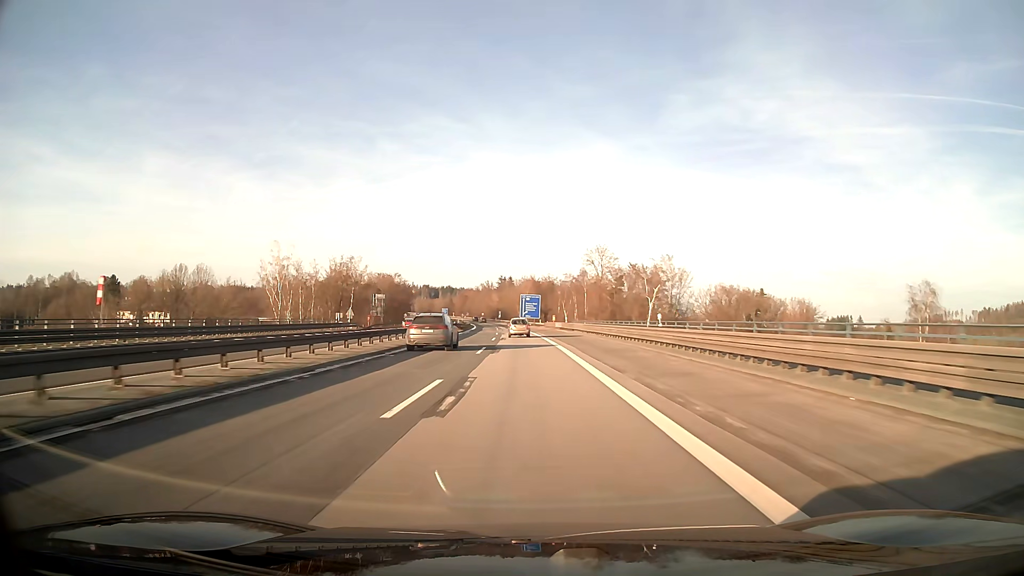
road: motorway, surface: asphalt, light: Day
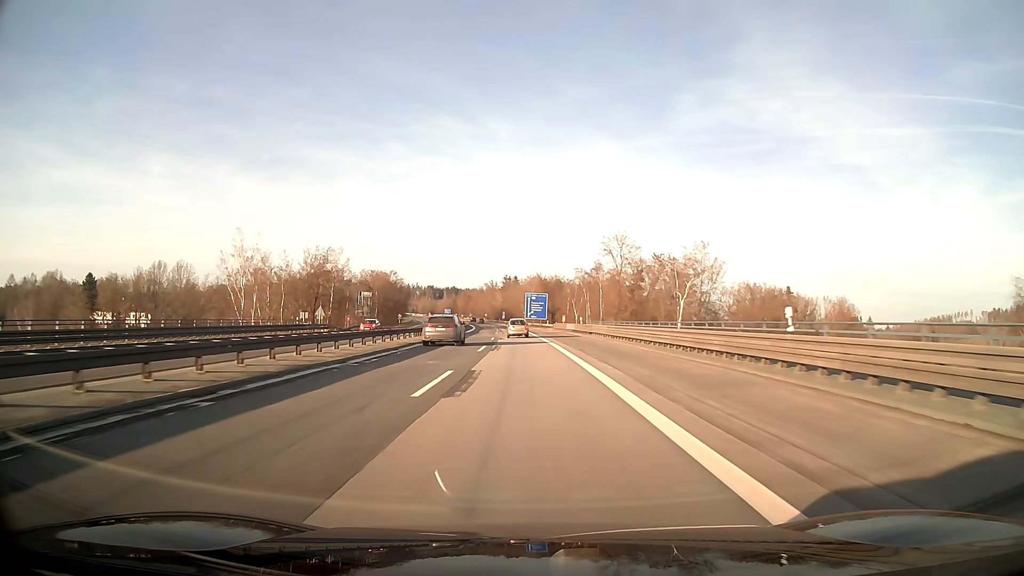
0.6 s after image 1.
(-0.1, +15.8) m; -1°
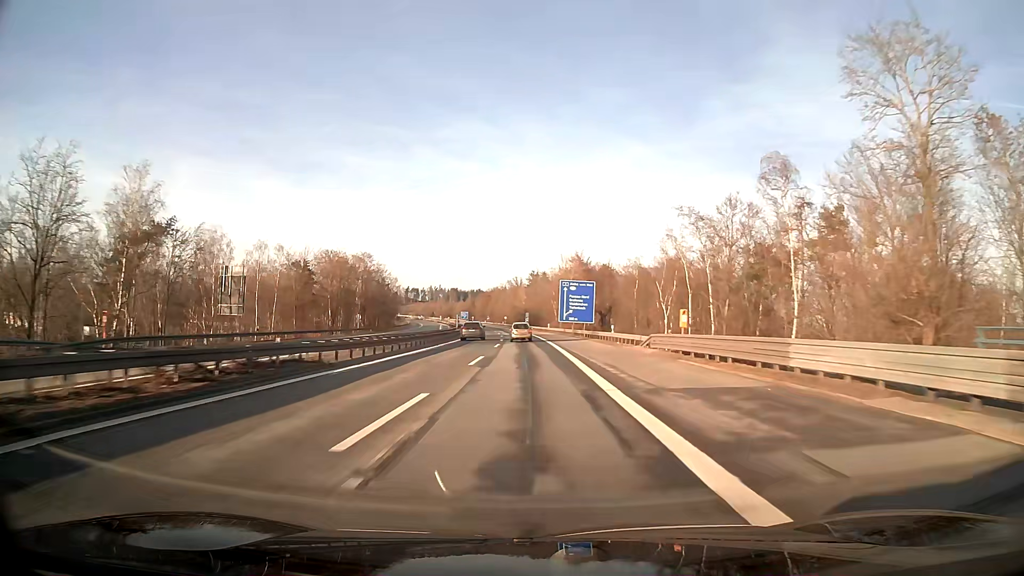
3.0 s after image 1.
(-1.4, +63.1) m; -2°
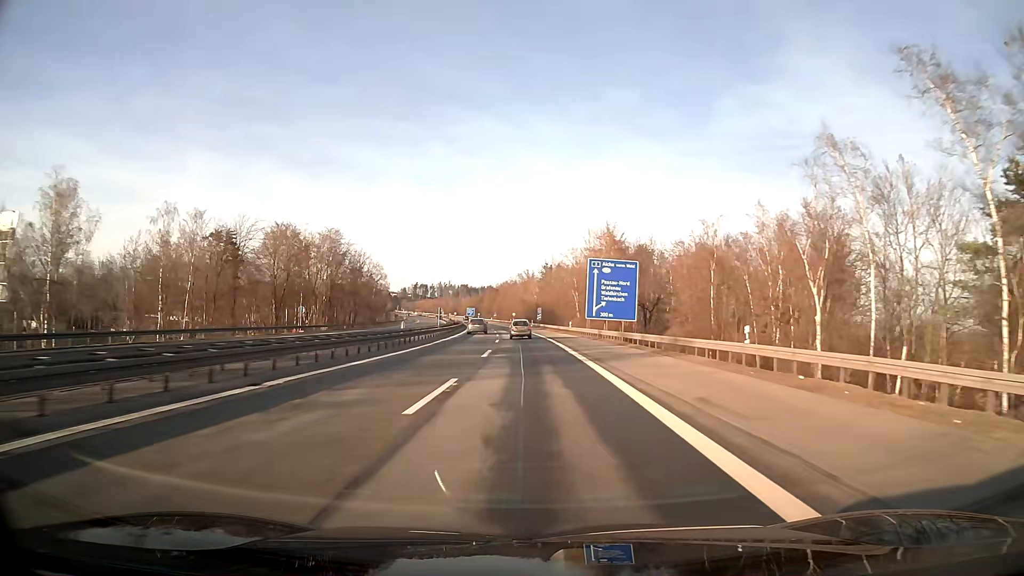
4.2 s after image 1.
(-0.3, +31.6) m; -1°
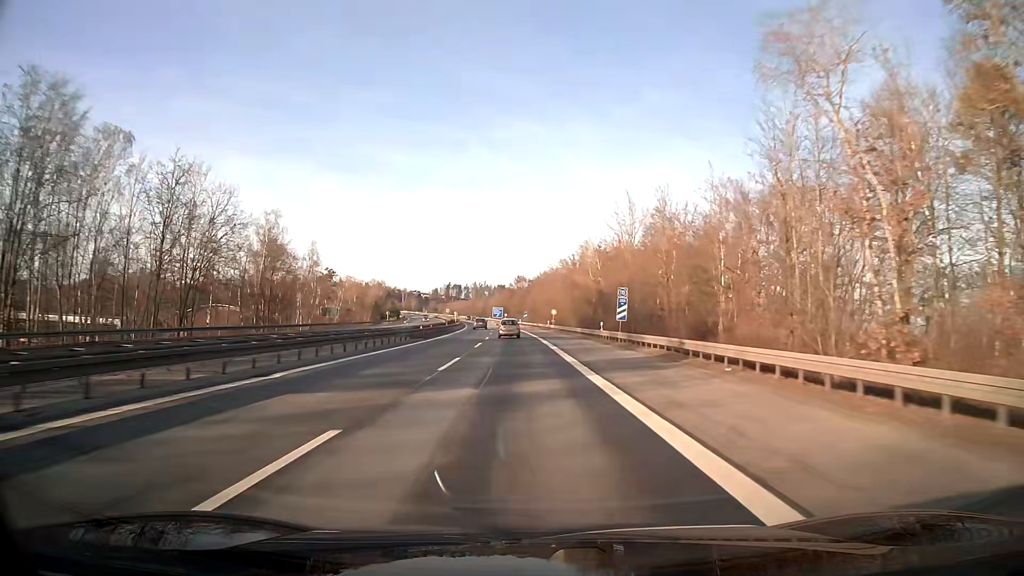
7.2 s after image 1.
(-2.1, +78.9) m; -4°
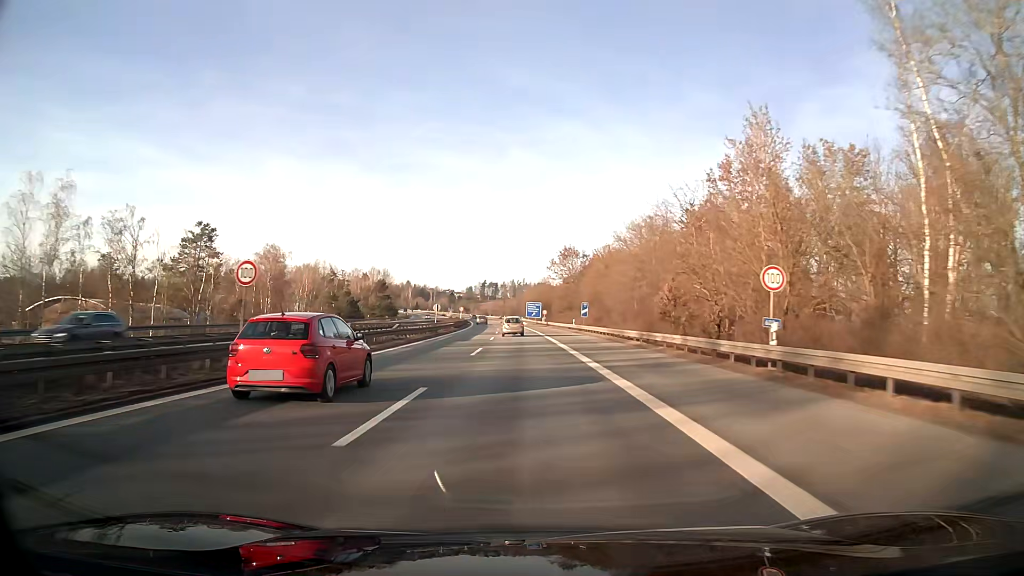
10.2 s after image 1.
(-2.5, +78.5) m; -3°
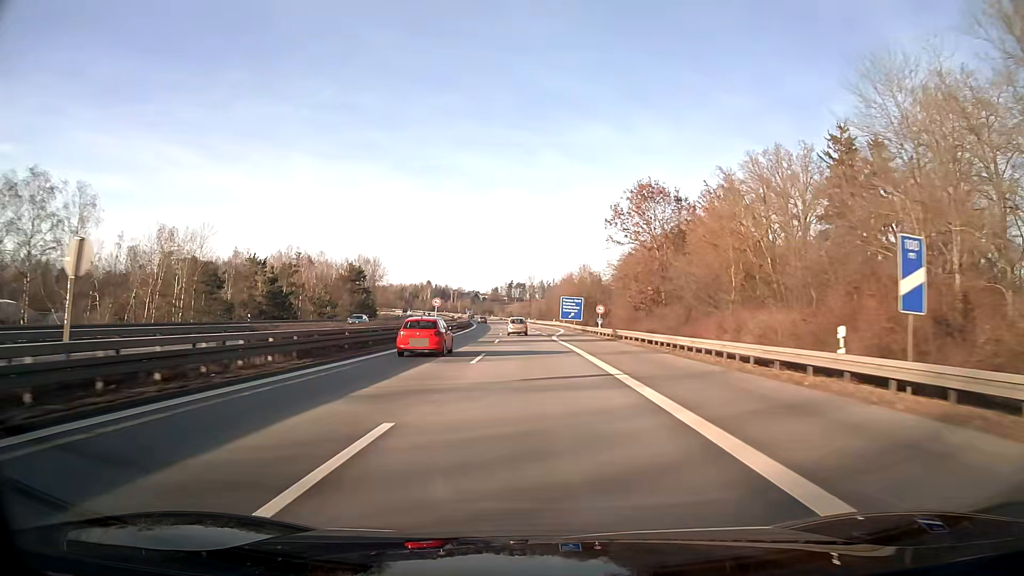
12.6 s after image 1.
(-1.3, +59.0) m; -2°
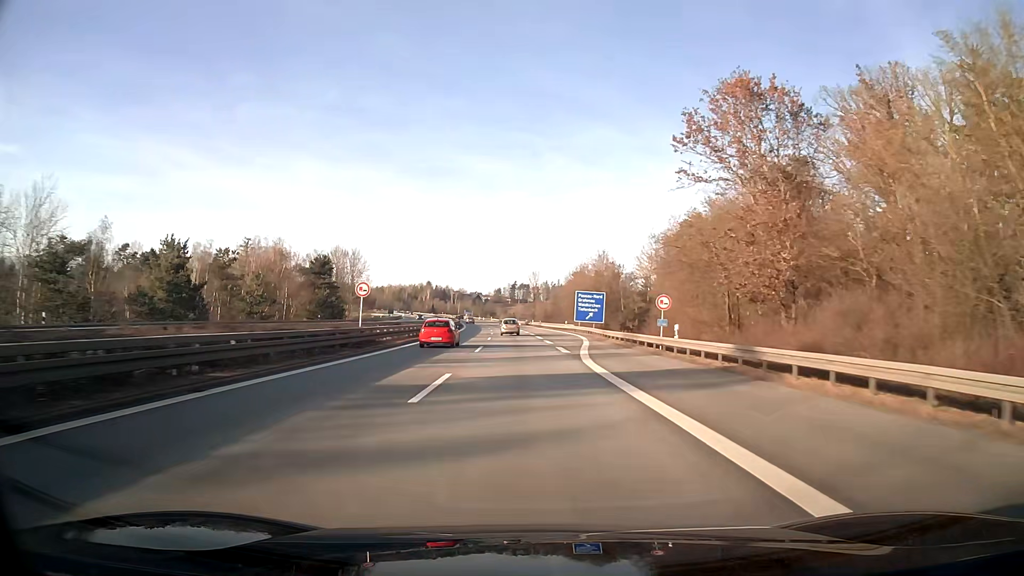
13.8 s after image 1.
(-0.1, +28.2) m; 0°
